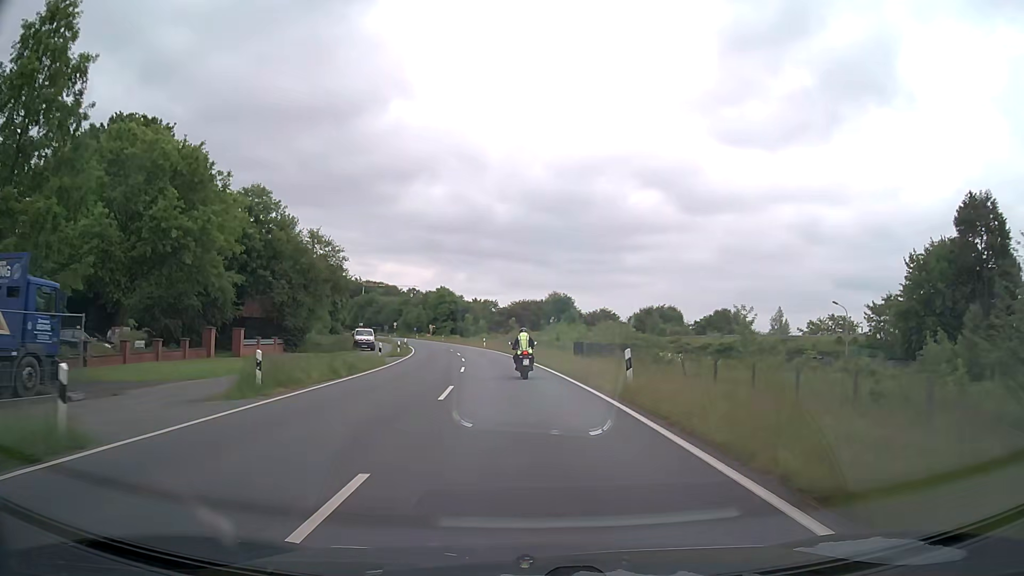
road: secondary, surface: asphalt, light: Day
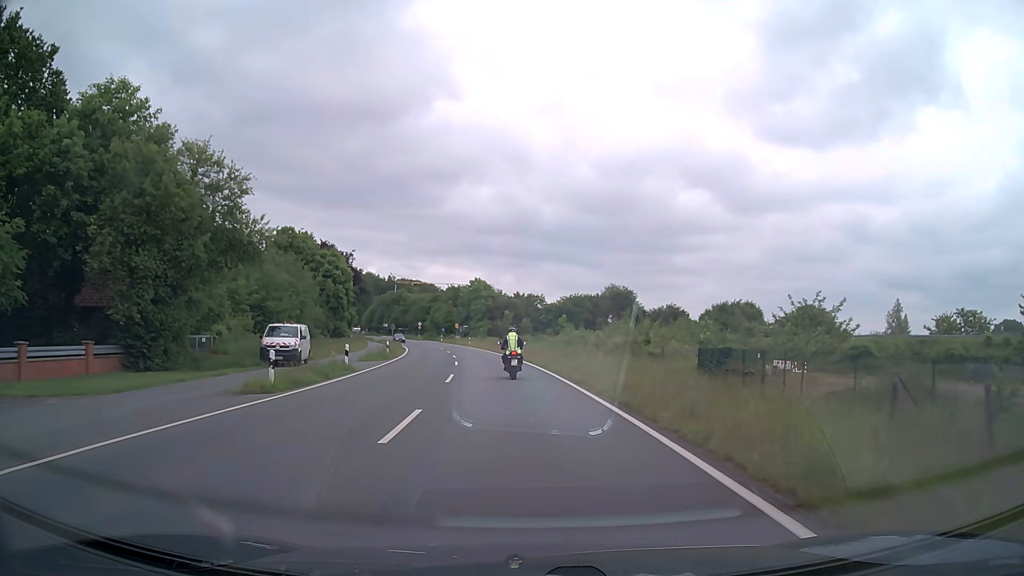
(-1.0, +30.3) m; -4°
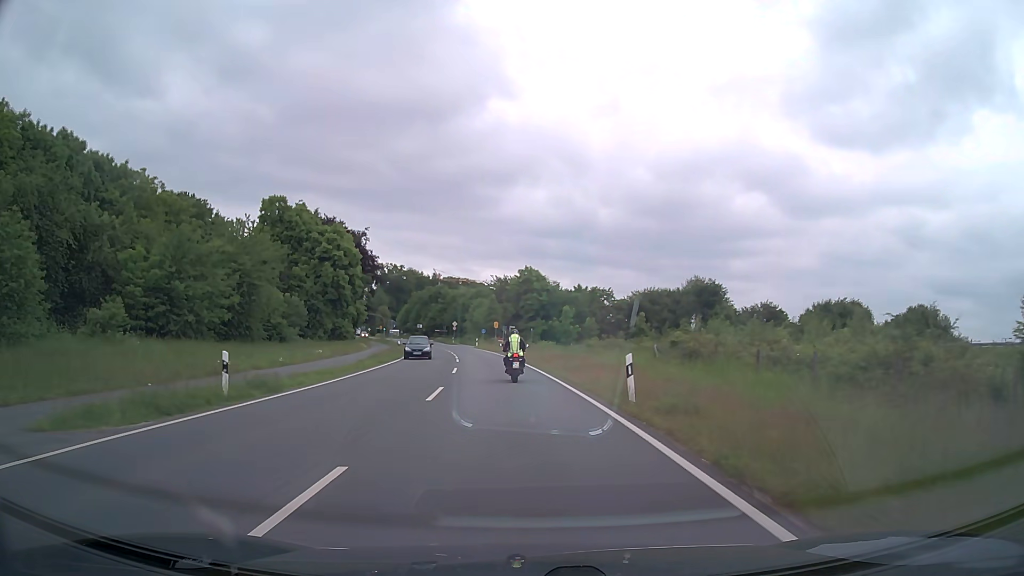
(-1.2, +30.0) m; -5°
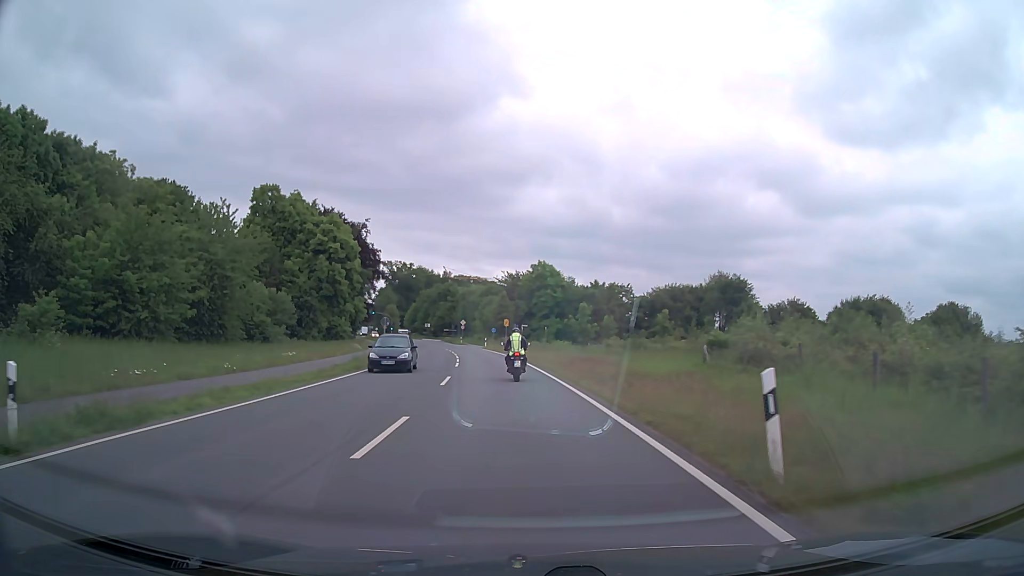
(-0.1, +7.5) m; -1°
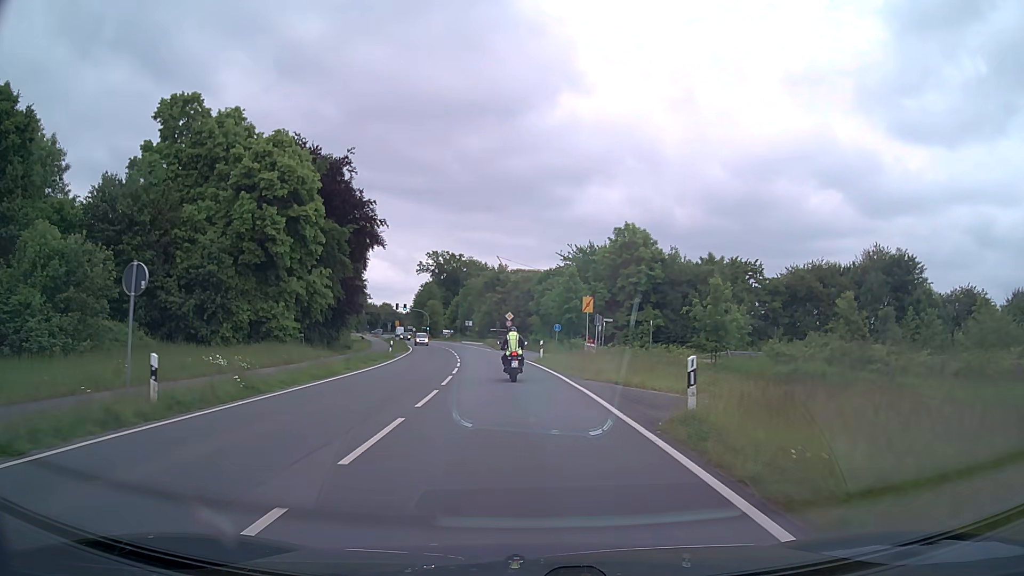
(-1.8, +36.9) m; -5°
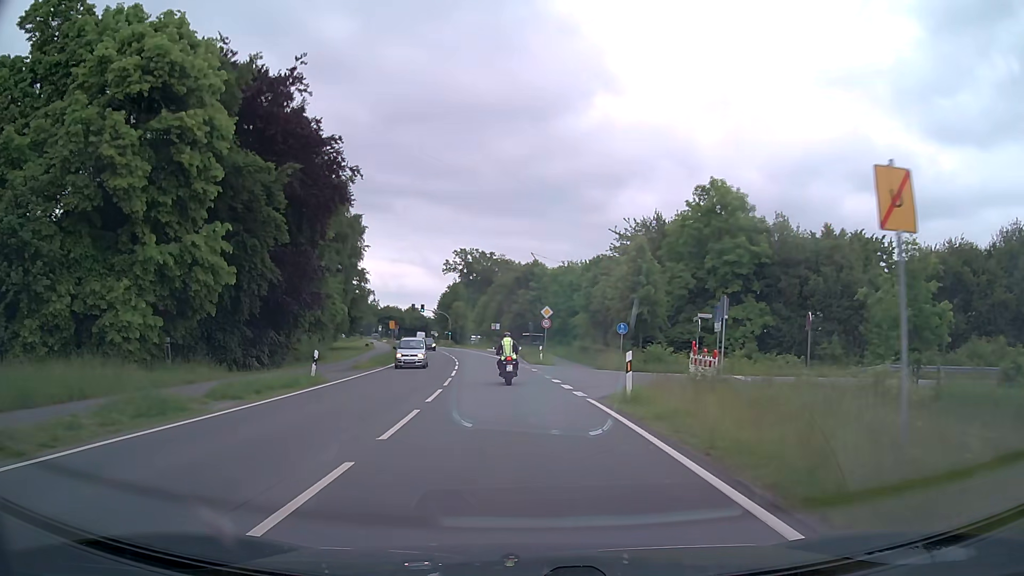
(-0.6, +21.9) m; -3°
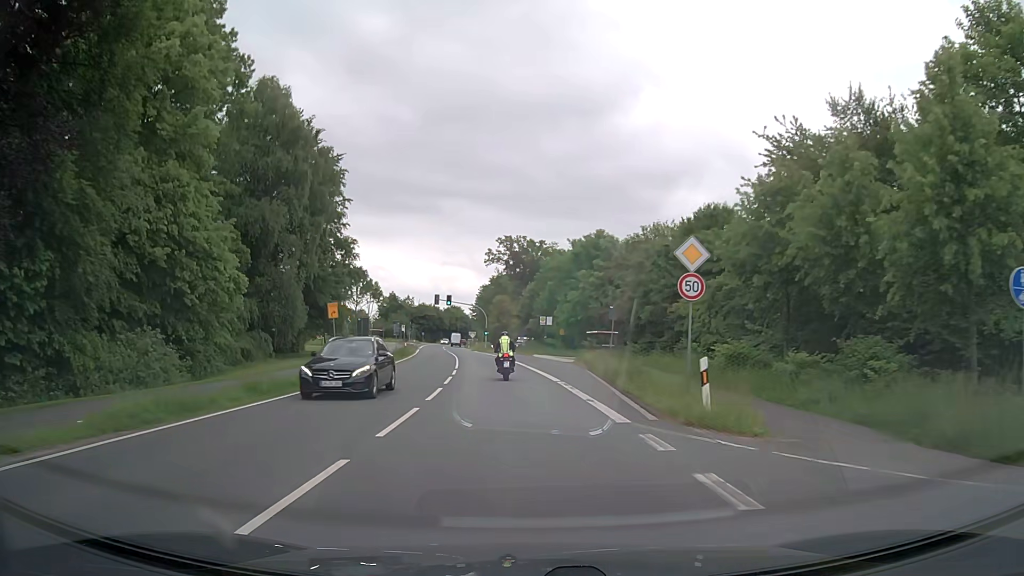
(-1.1, +30.1) m; -5°
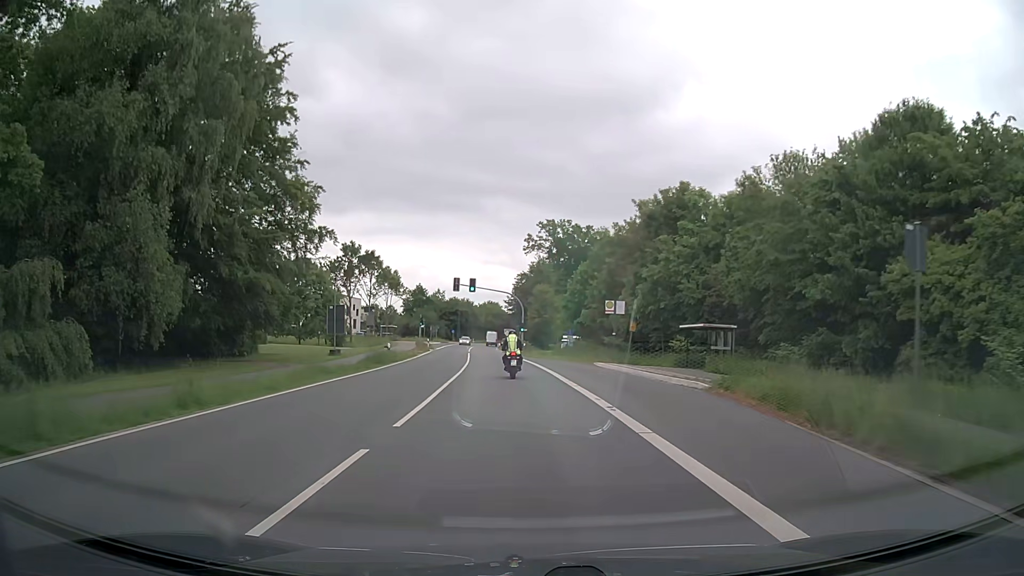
(-0.6, +23.3) m; -3°
(0, +10) (0, +20) (-1, +30) (-2, +40) (-2, +50) (-3, +60) (-4, +70) (-5, +80) (-5, +90) (-6, +100) m
